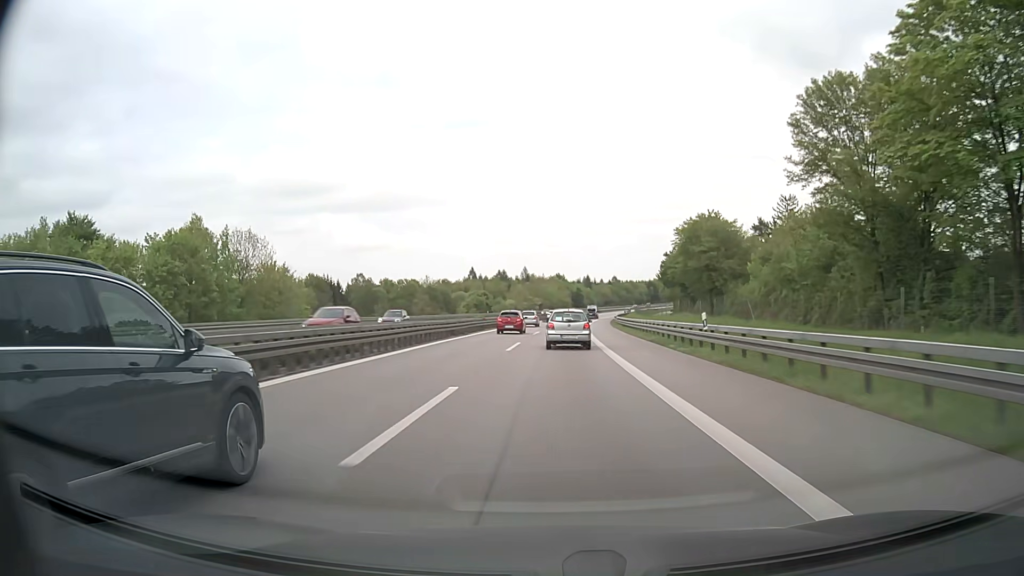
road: motorway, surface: asphalt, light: Day
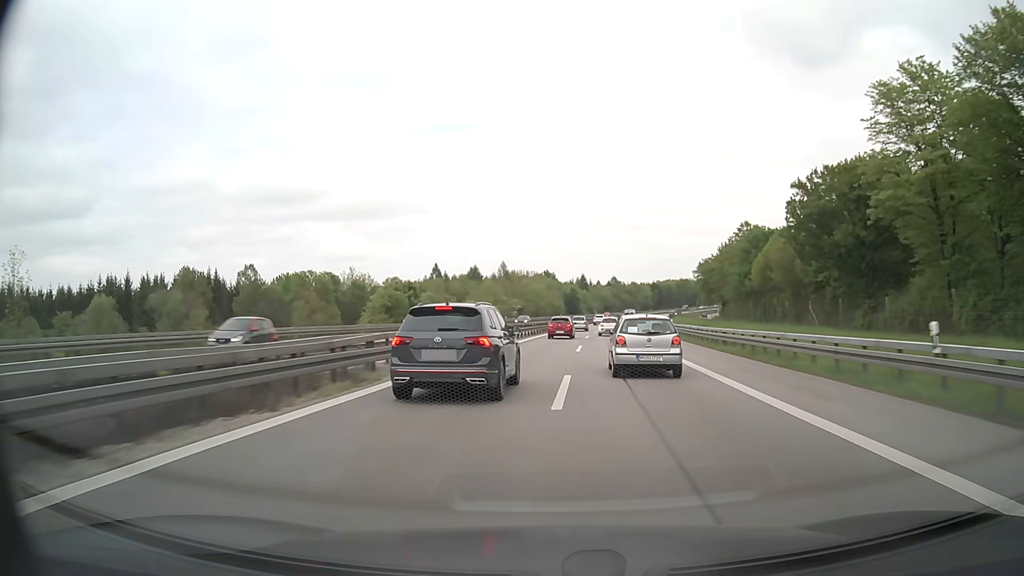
(+1.0, +67.6) m; +1°
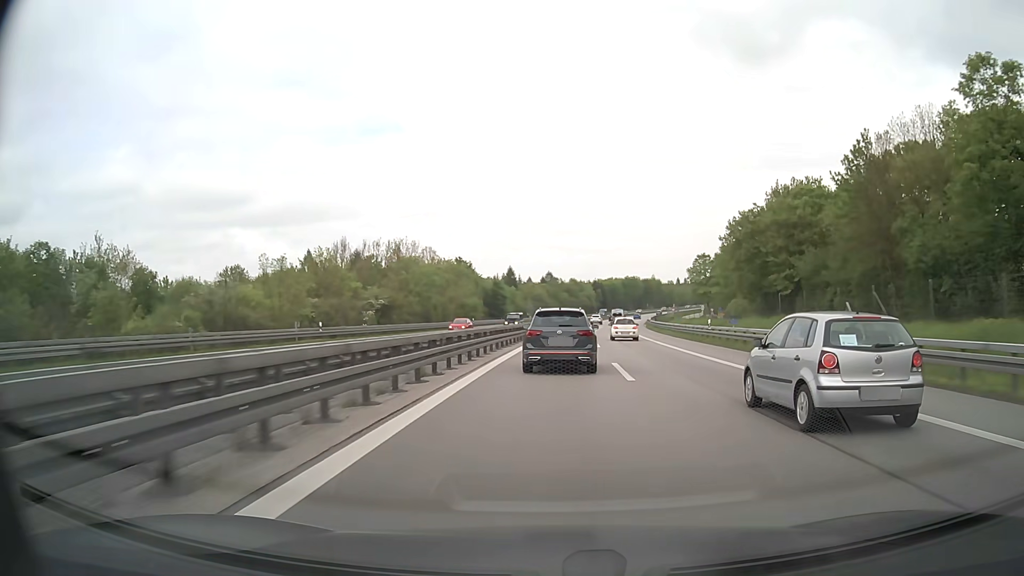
(+3.2, +67.4) m; +6°
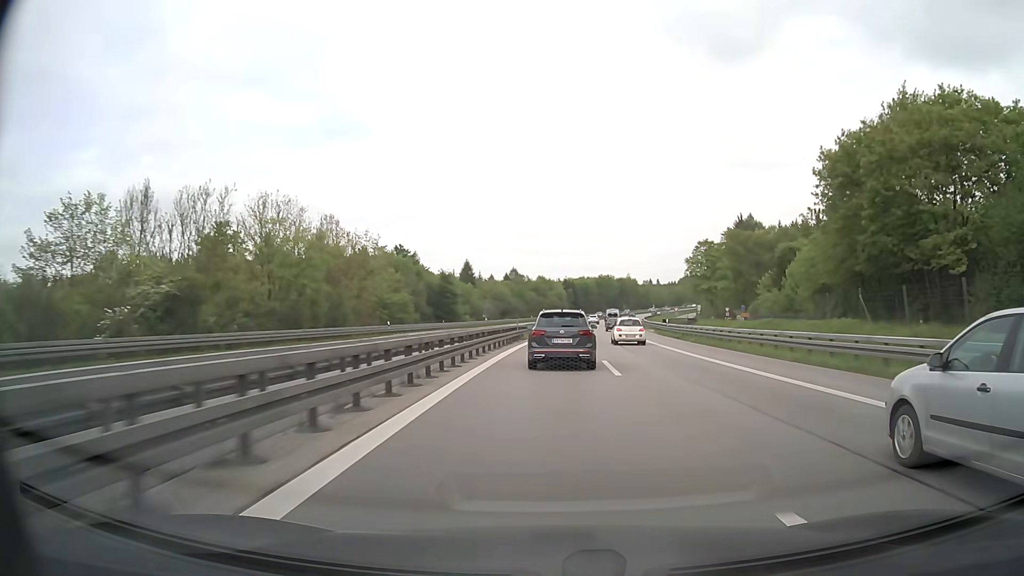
(+0.9, +34.6) m; +3°
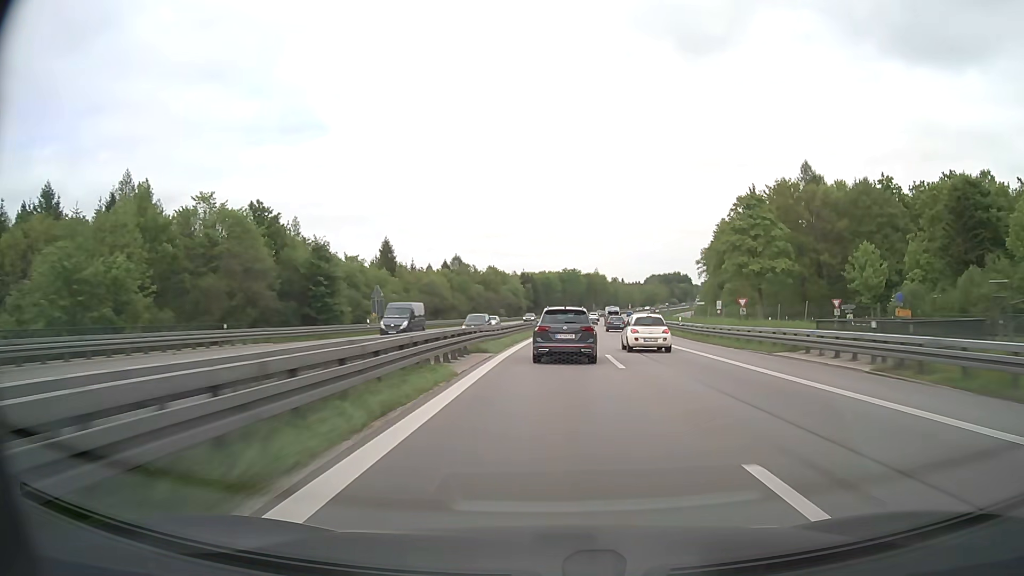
(+1.4, +52.7) m; +4°
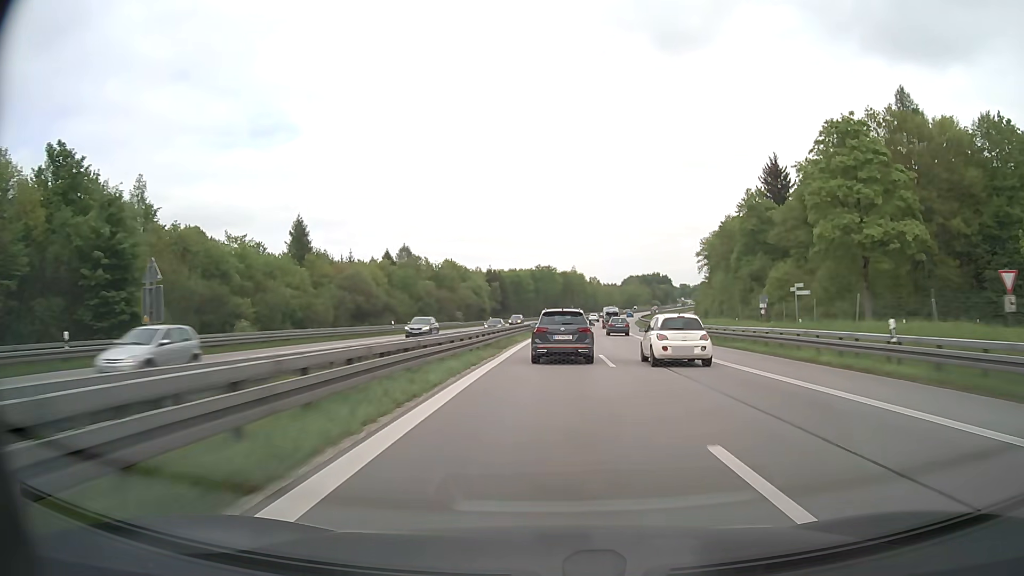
(+0.7, +35.4) m; +2°
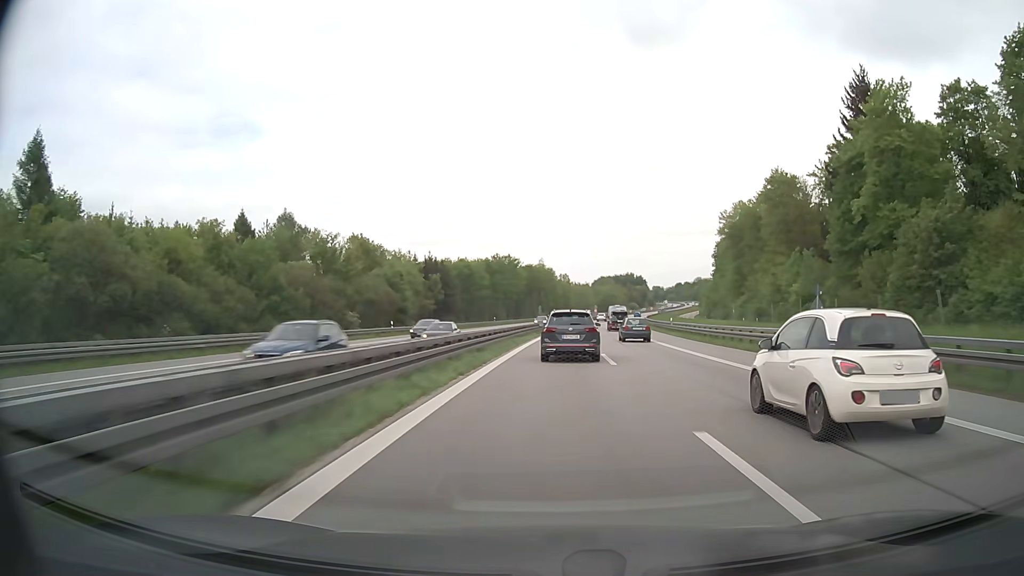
(+1.4, +53.3) m; +3°
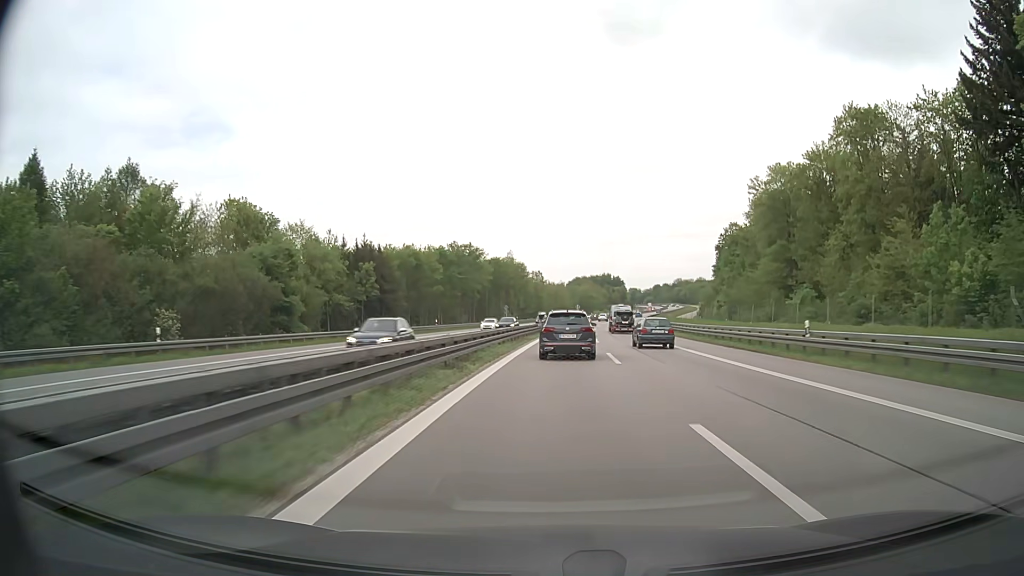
(+0.7, +35.6) m; +2°
(0, +10) (0, +20) (+1, +30) (+1, +40) (+2, +50) (+2, +60) (+3, +70) (+4, +80) (+5, +90) (+6, +100) m
